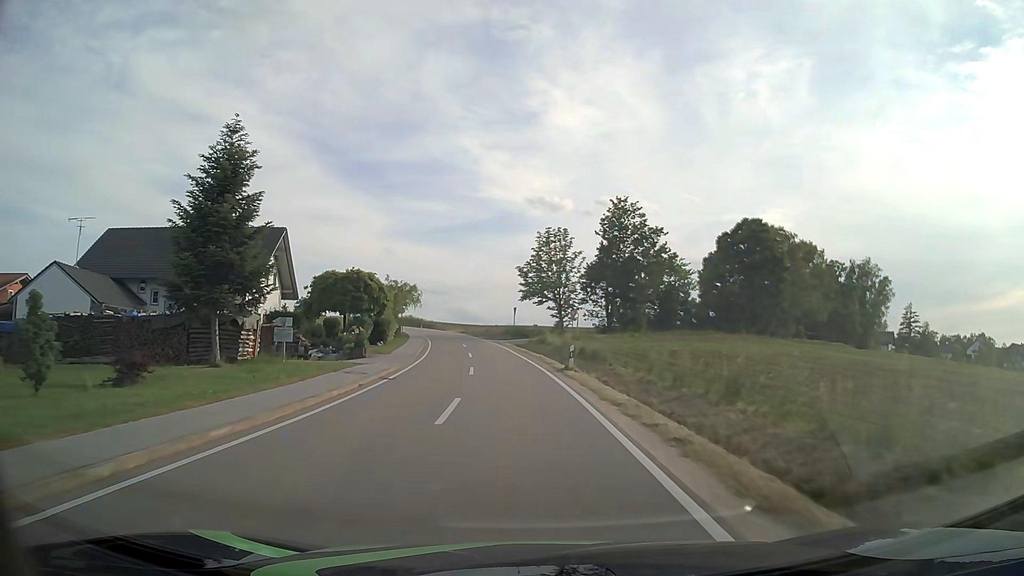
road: tertiary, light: Day
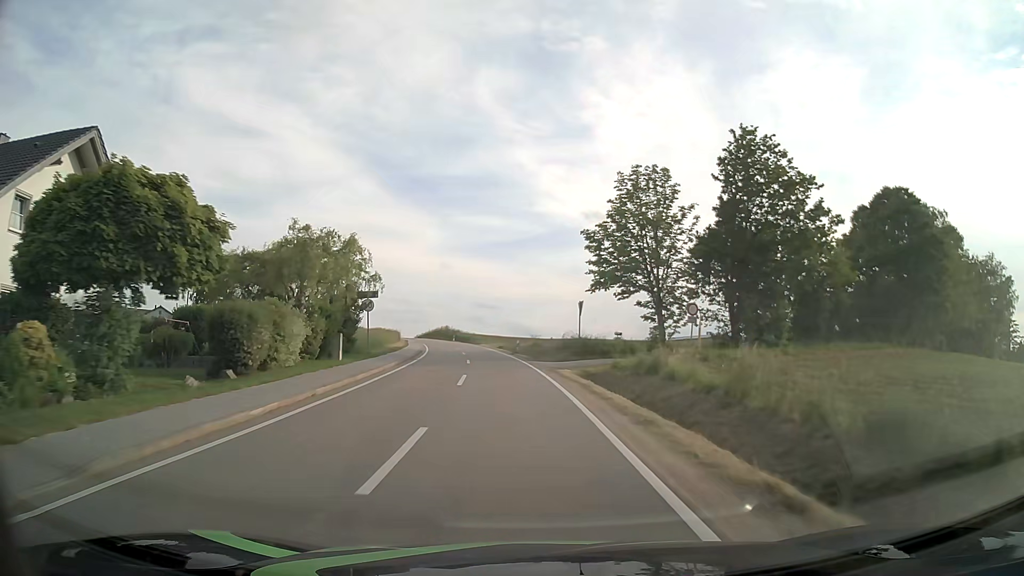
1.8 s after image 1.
(-1.2, +28.7) m; -5°
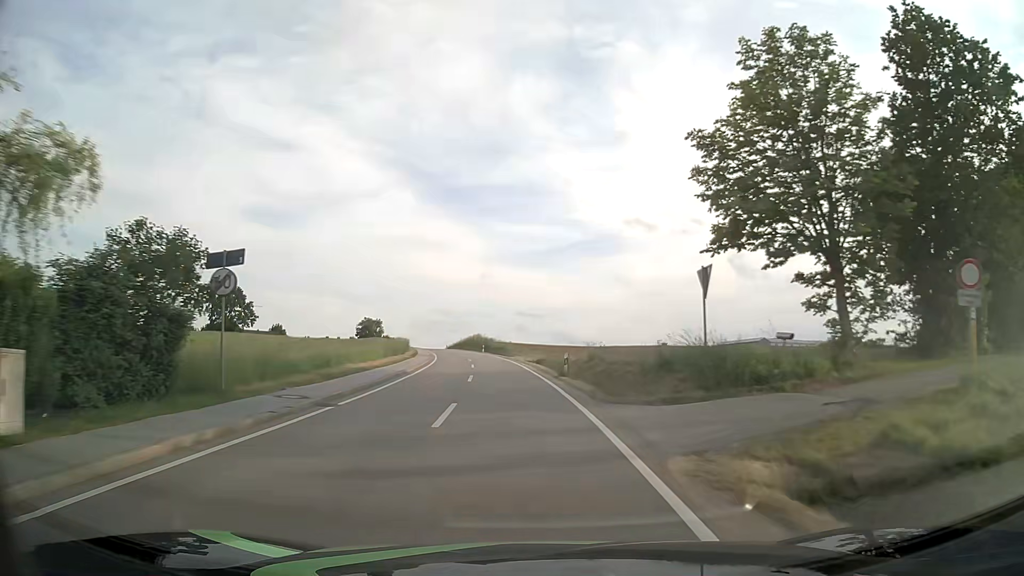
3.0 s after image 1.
(-0.6, +19.0) m; -3°
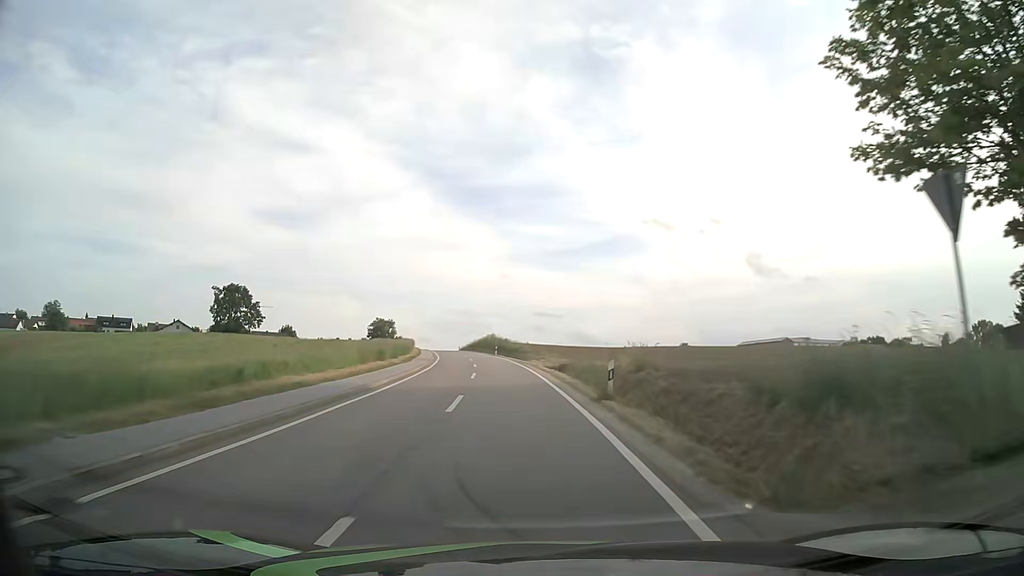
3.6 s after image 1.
(-0.2, +9.5) m; -2°
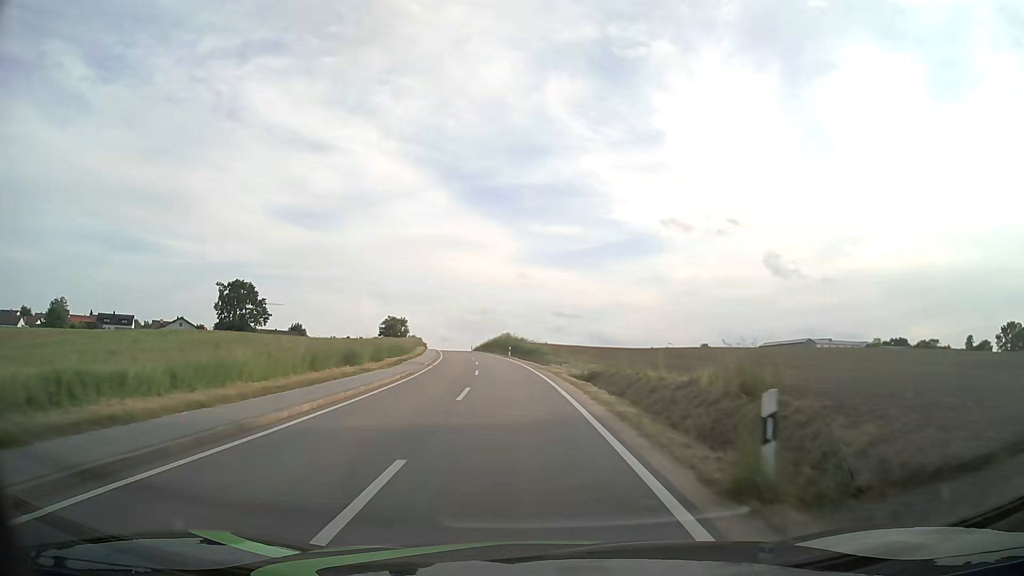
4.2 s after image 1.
(-0.1, +9.5) m; -1°
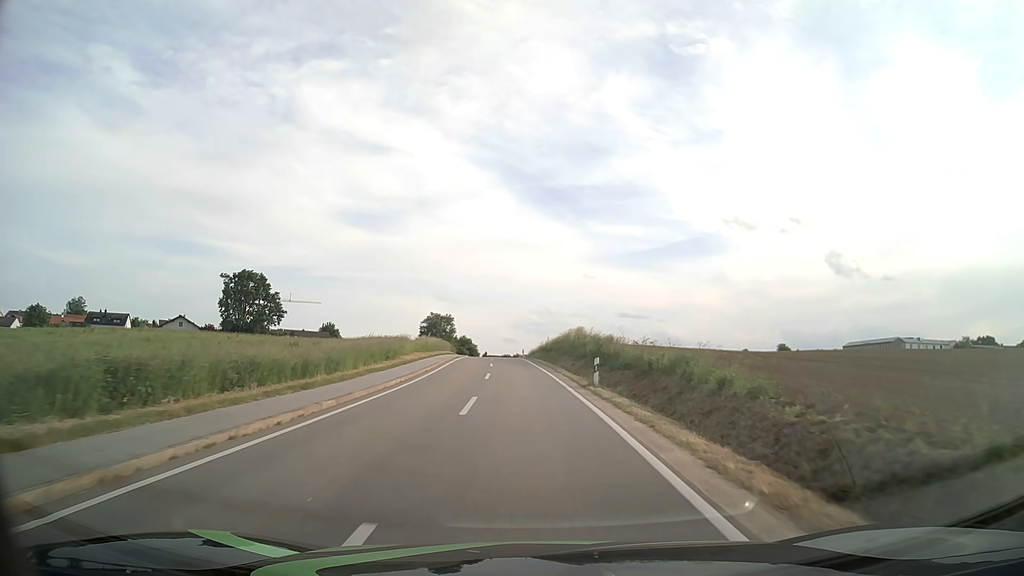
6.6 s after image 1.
(-1.9, +38.6) m; -5°
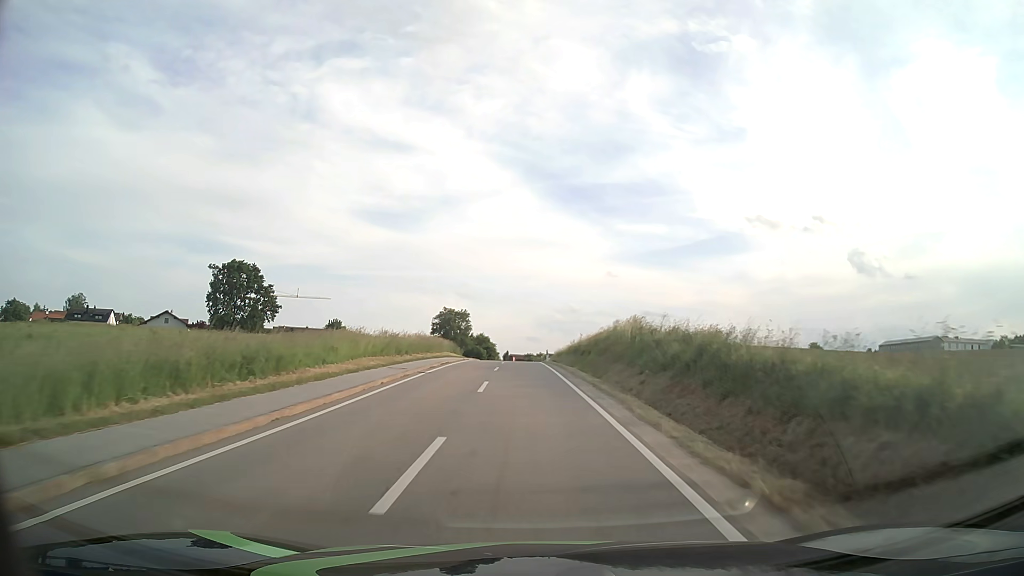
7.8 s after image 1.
(-0.3, +19.7) m; -2°
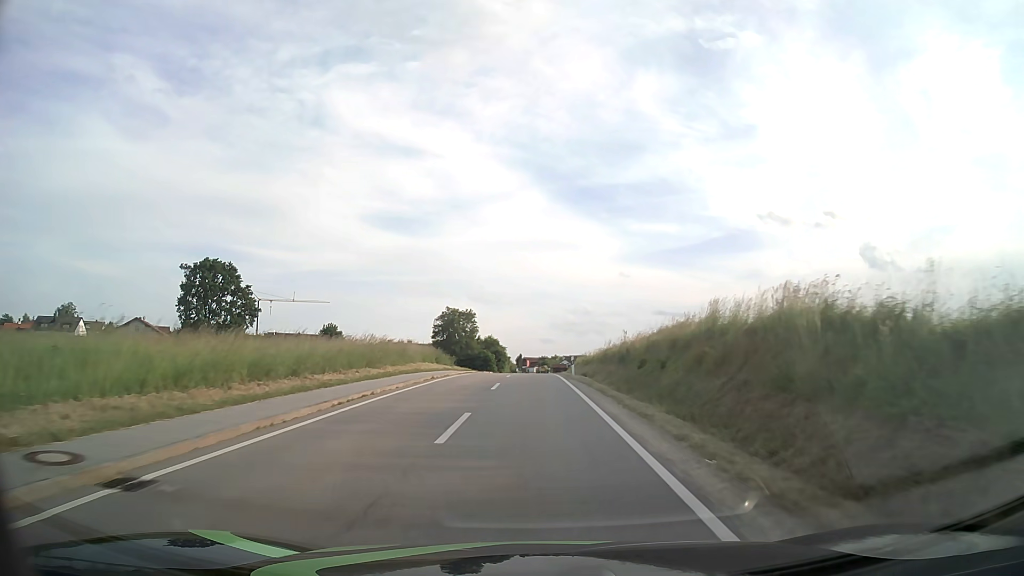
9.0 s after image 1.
(-0.2, +20.0) m; -1°
(0, +10) (0, +20) (0, +30) (0, +40) (0, +50) (0, +60) (0, +70) (0, +80) (-1, +90) (-1, +100) m
